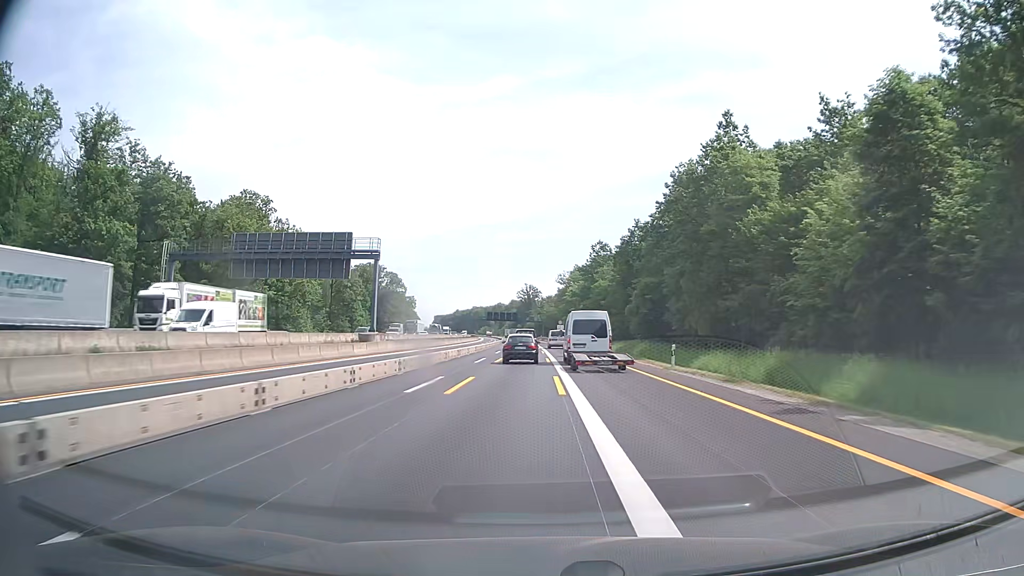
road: motorway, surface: asphalt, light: Day
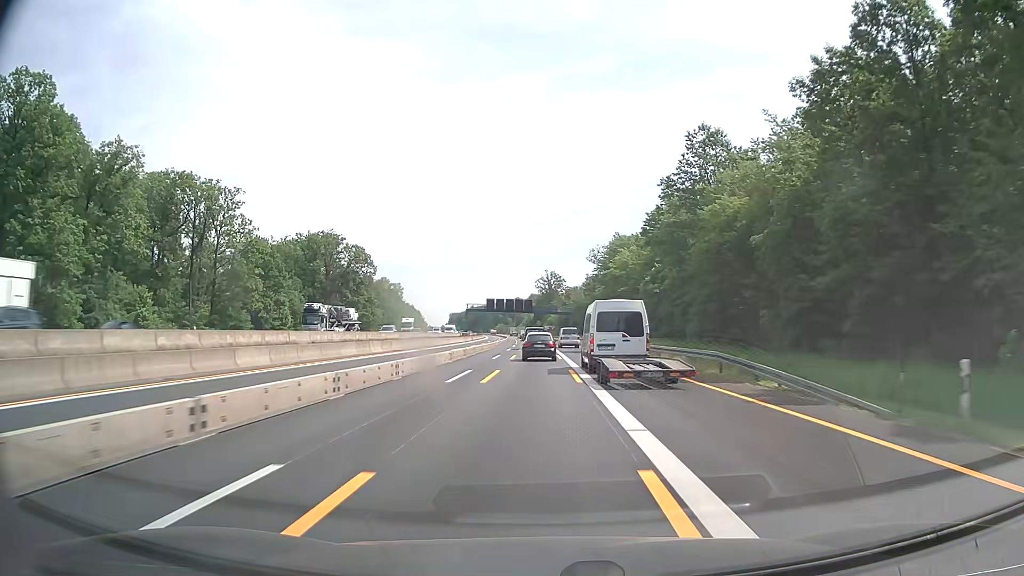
(-1.1, +69.0) m; -2°
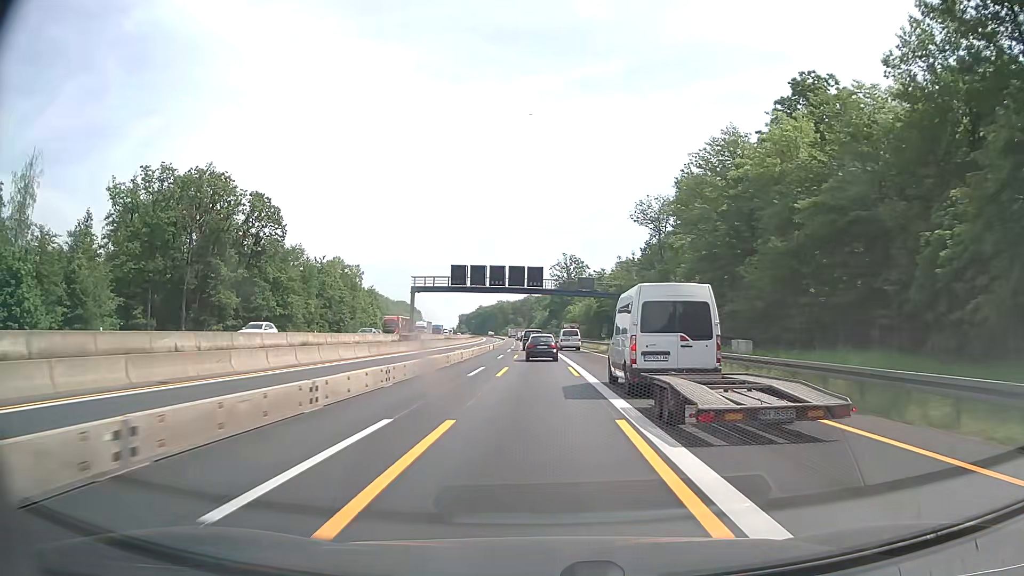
(-0.5, +67.7) m; -1°
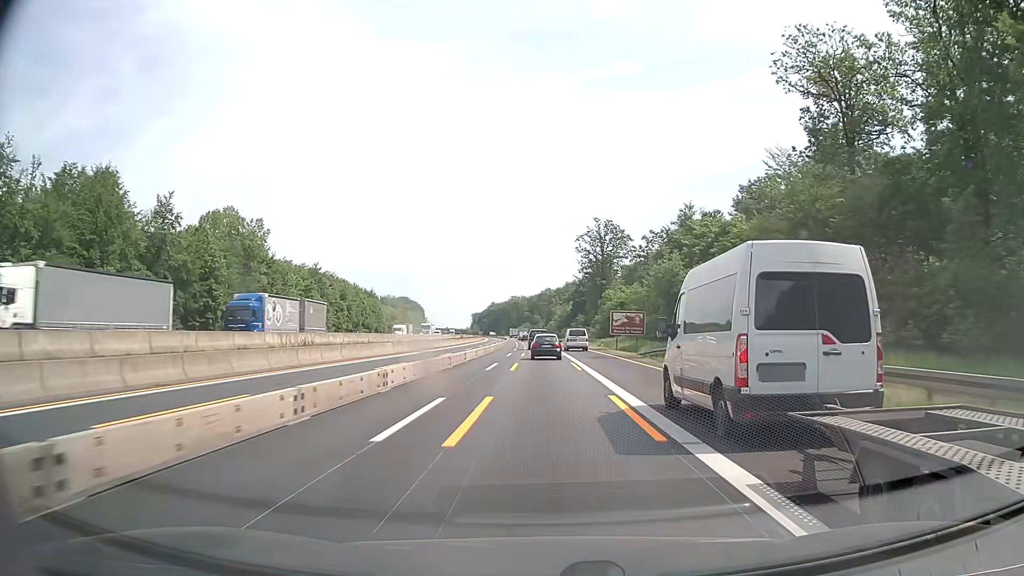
(-1.1, +68.0) m; -2°
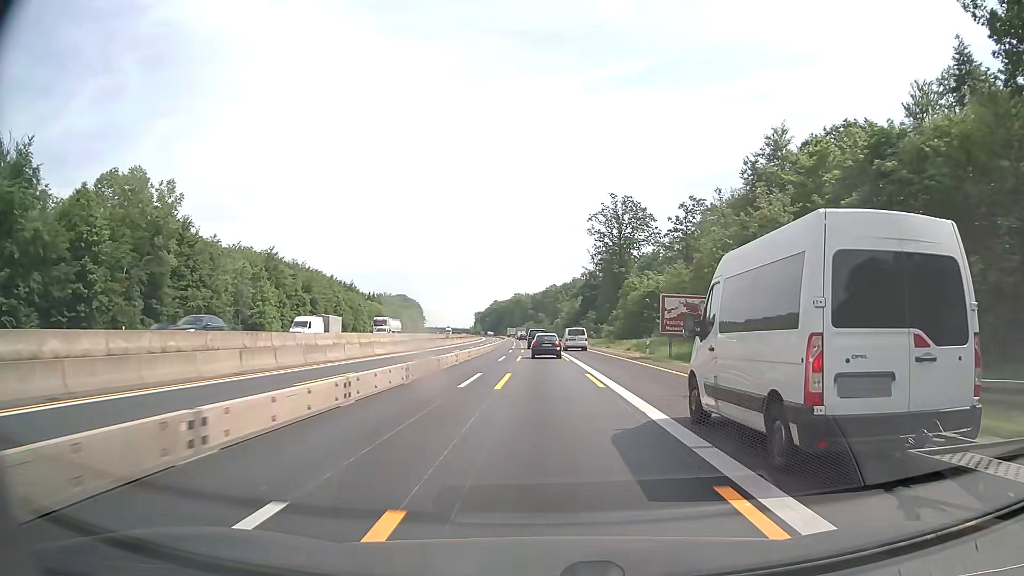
(0.0, +27.3) m; 0°
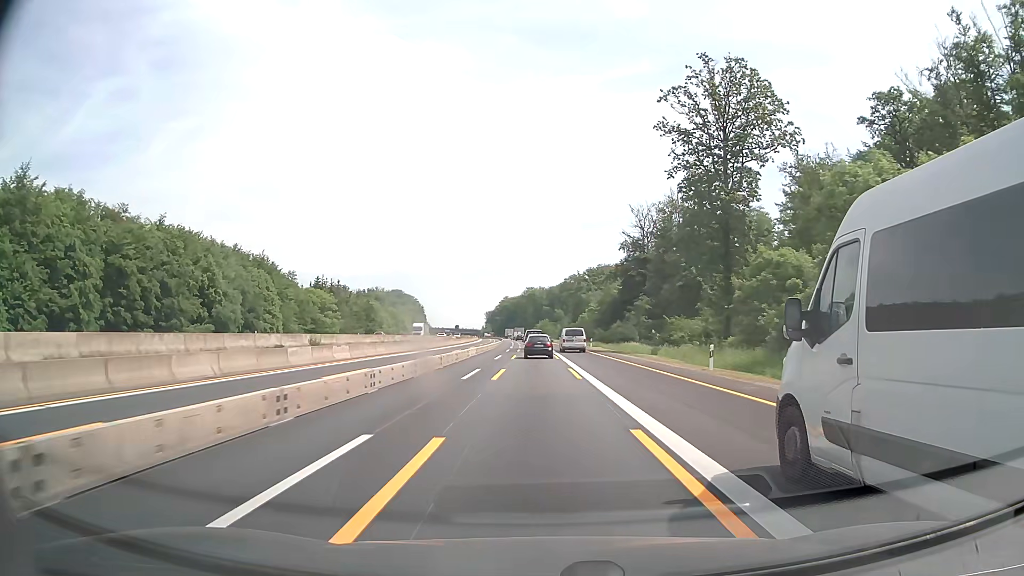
(-0.8, +68.5) m; -1°
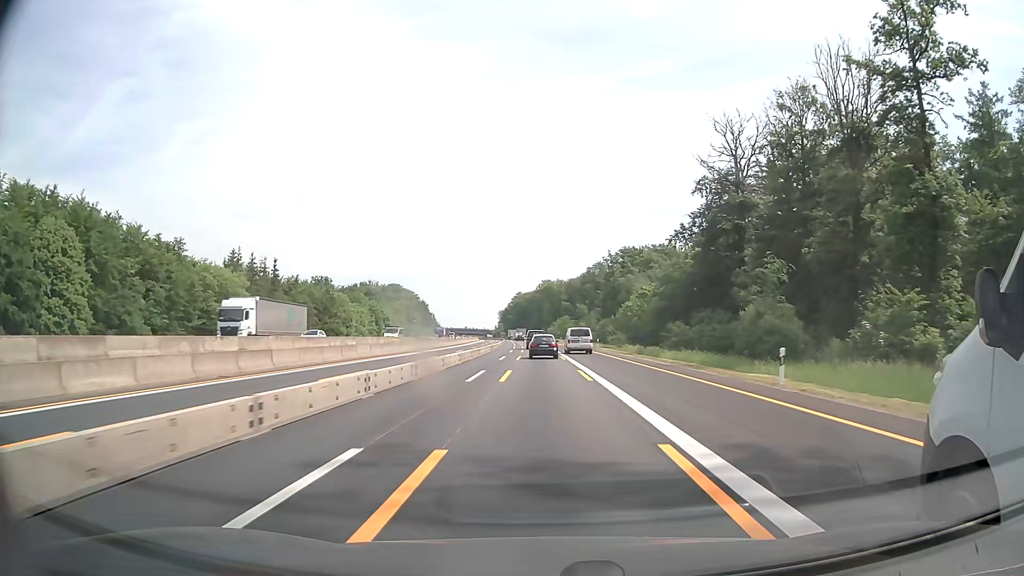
(-0.9, +55.2) m; -2°
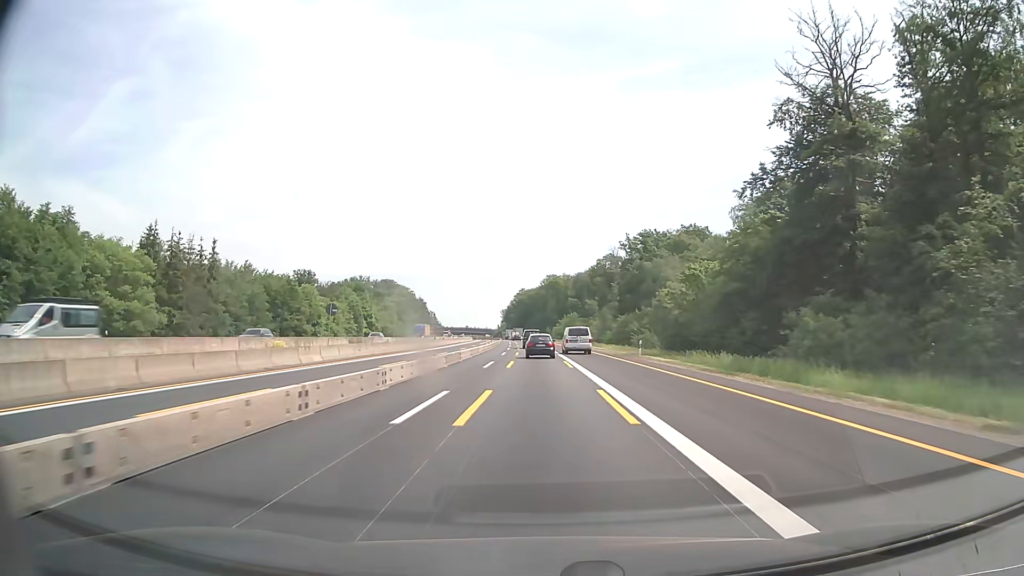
(-0.1, +27.8) m; 0°
(0, +10) (0, +20) (0, +30) (0, +40) (-1, +50) (-1, +60) (-1, +70) (-1, +80) (-2, +90) (-2, +100) m
